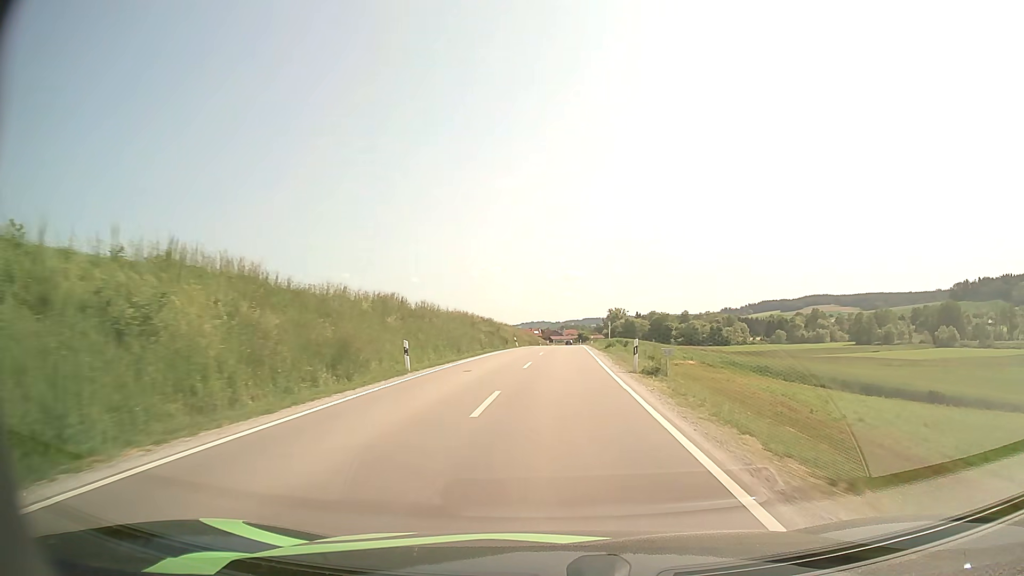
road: secondary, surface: asphalt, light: Day
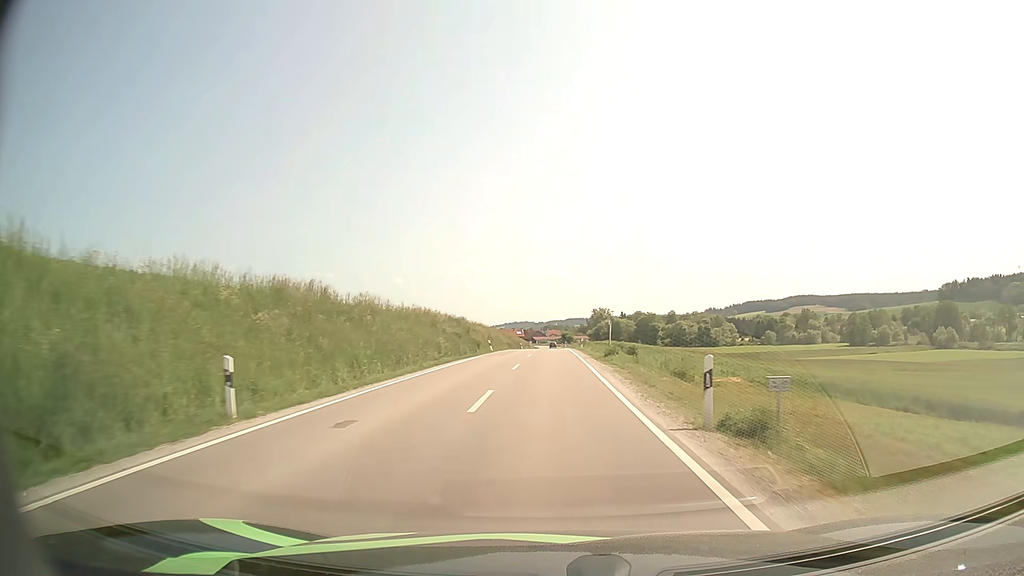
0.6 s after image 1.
(+0.2, +11.2) m; +1°
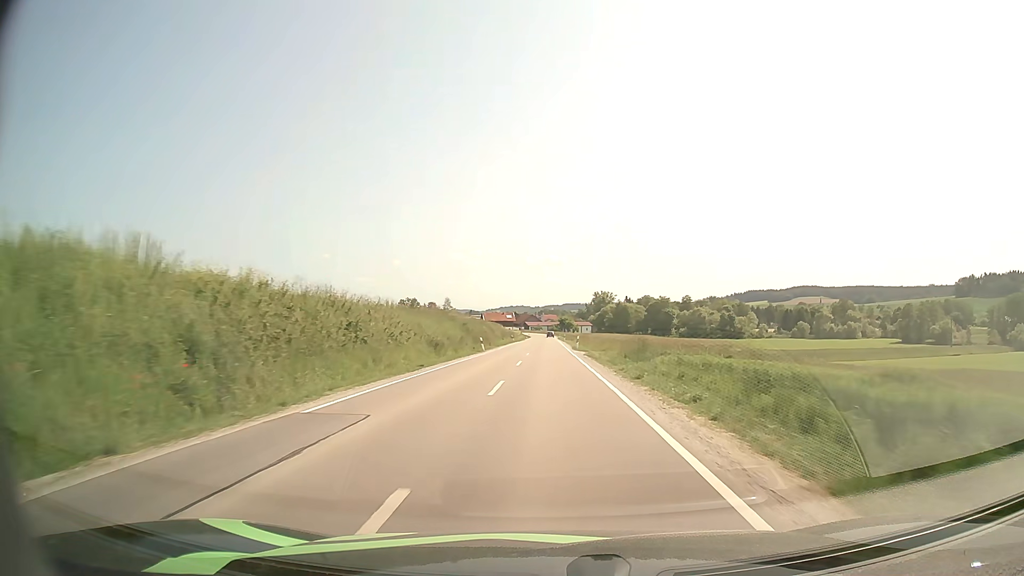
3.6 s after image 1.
(+0.3, +57.7) m; 0°
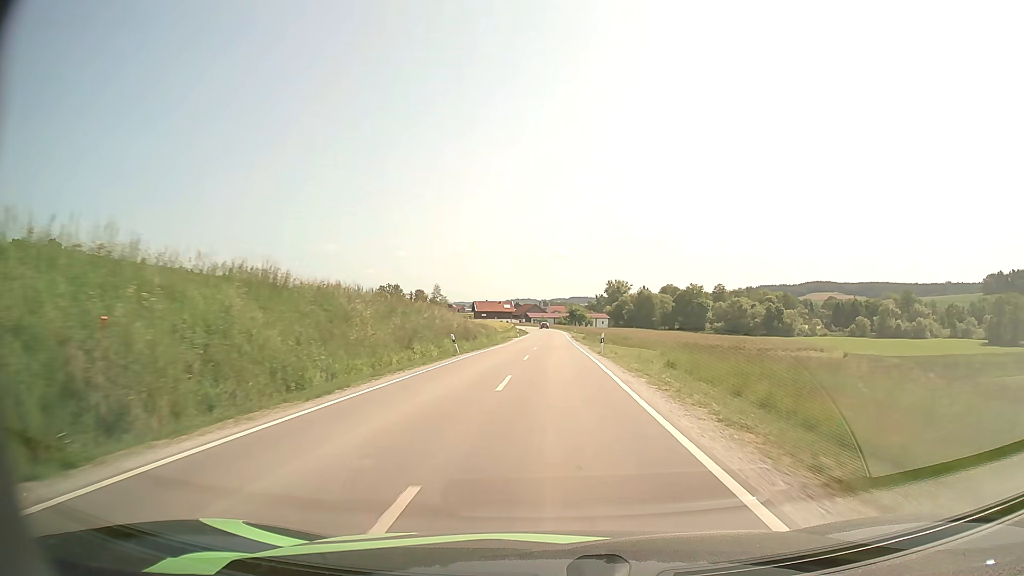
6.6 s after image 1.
(-0.1, +60.4) m; -1°
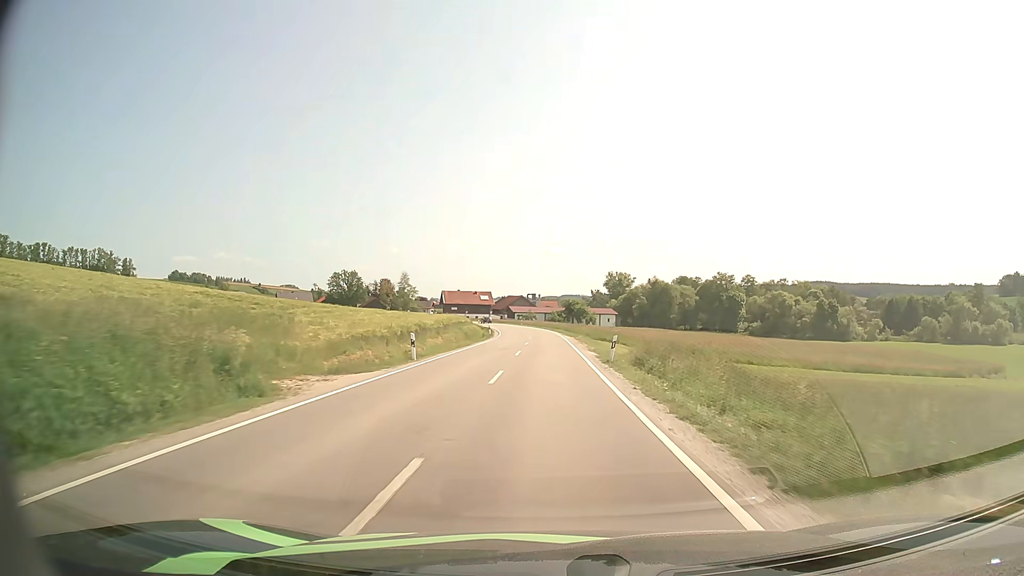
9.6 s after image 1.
(+0.6, +59.2) m; +1°
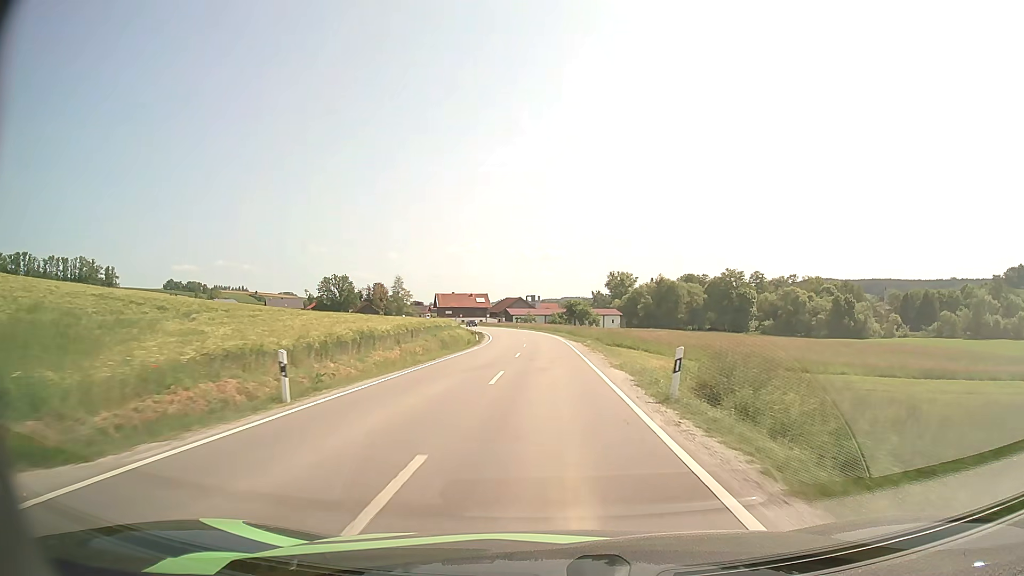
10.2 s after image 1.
(0.0, +11.8) m; 0°
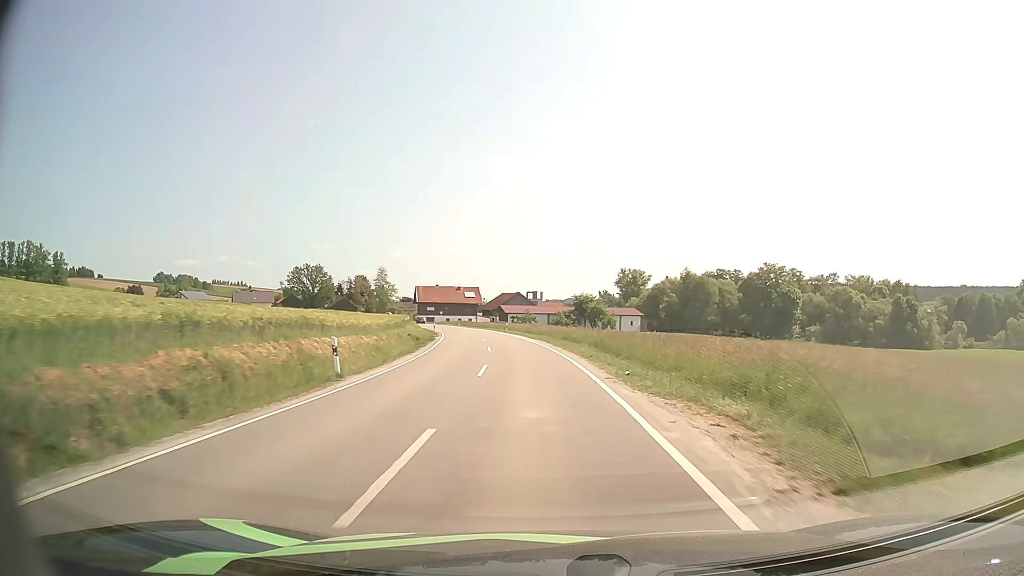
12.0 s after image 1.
(-0.1, +34.4) m; -1°
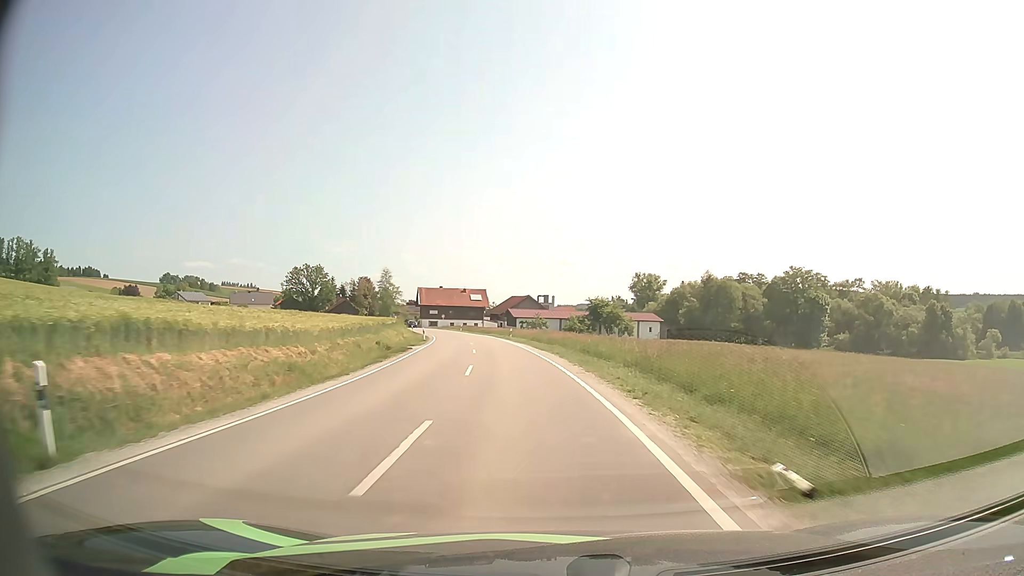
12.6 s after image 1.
(0.0, +11.1) m; -1°
(0, +10) (-1, +20) (-1, +30) (-3, +40) (-4, +50) (-6, +60) (-8, +69) (-10, +79) (-12, +89) (-15, +99) m
